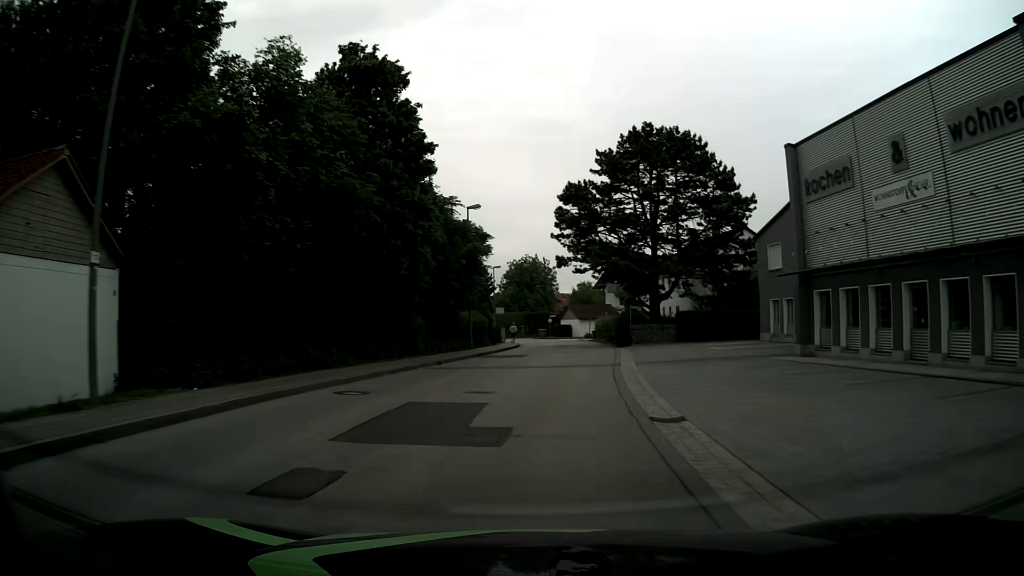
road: unclassified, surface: asphalt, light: Day
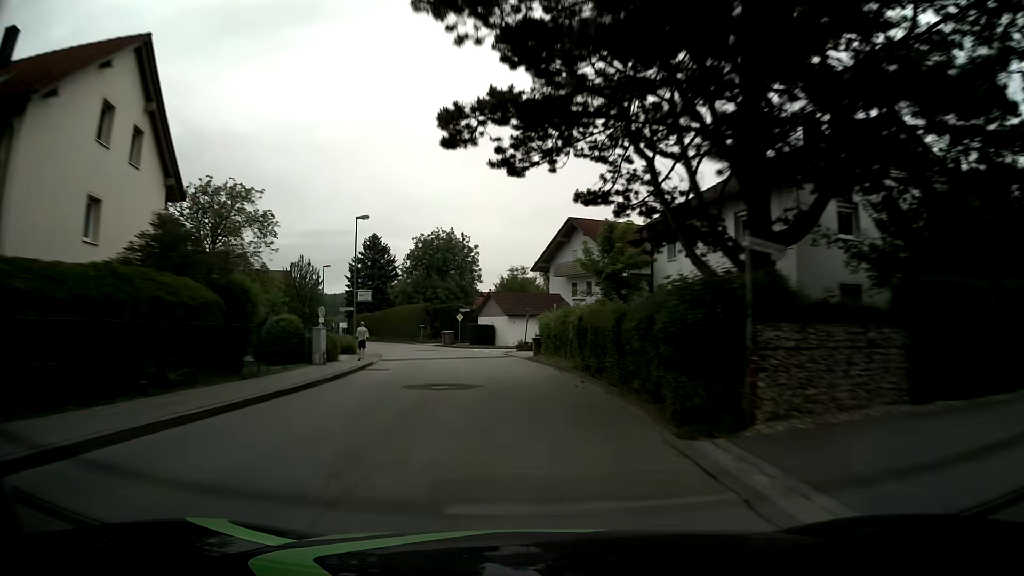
(+2.6, +33.5) m; +7°
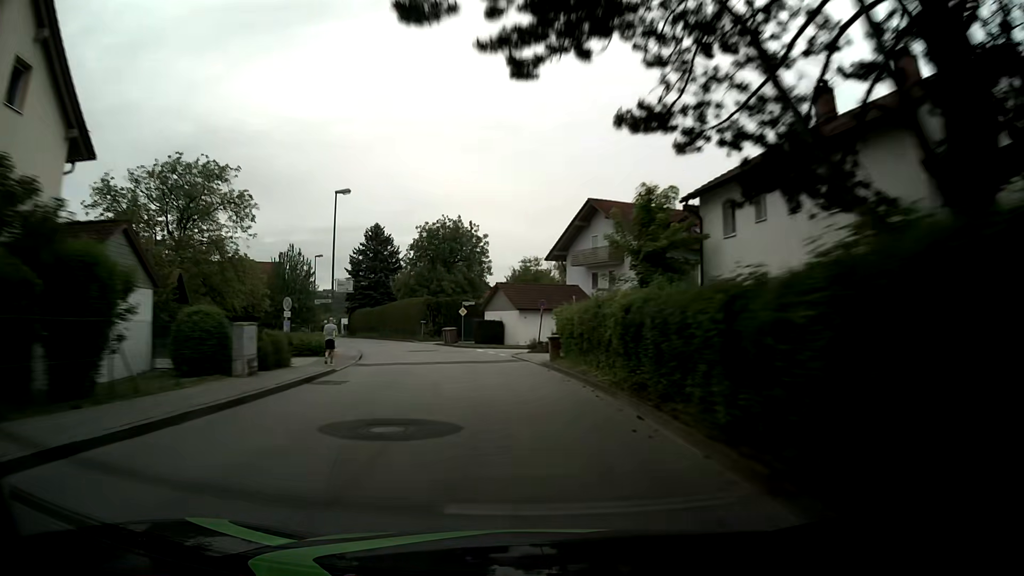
(-0.1, +7.2) m; -1°
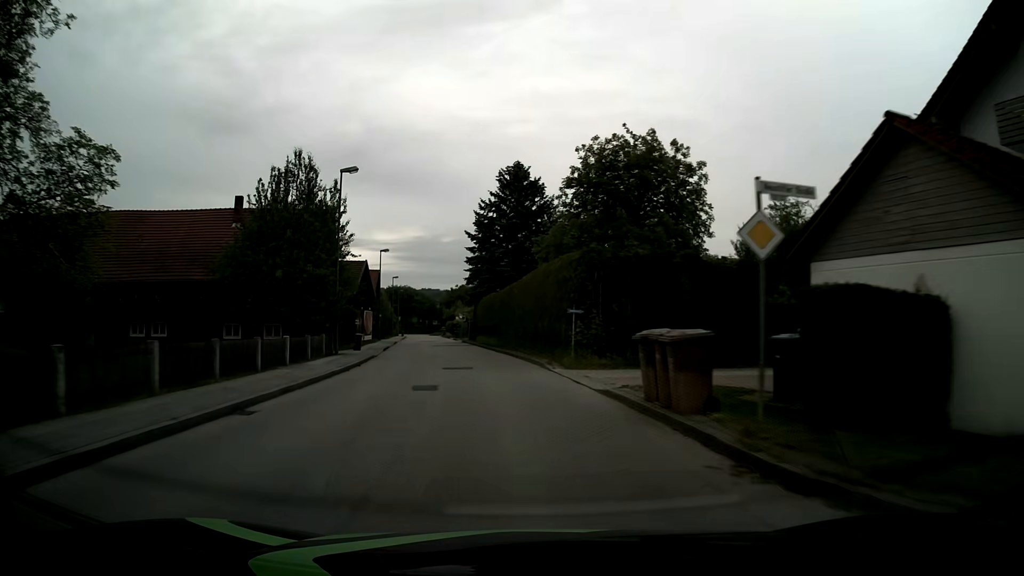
(-4.5, +36.5) m; -15°
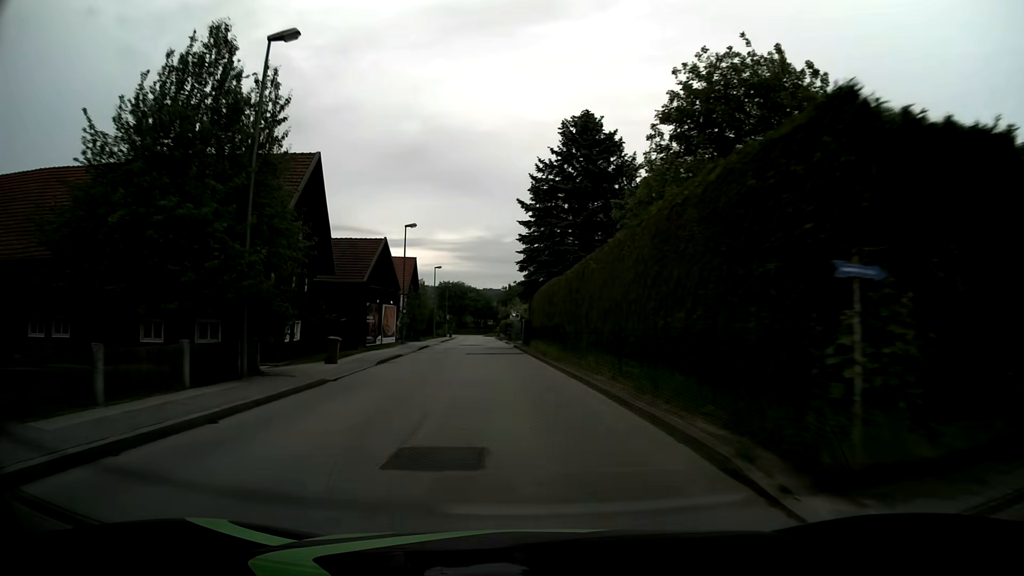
(-0.8, +15.0) m; -5°
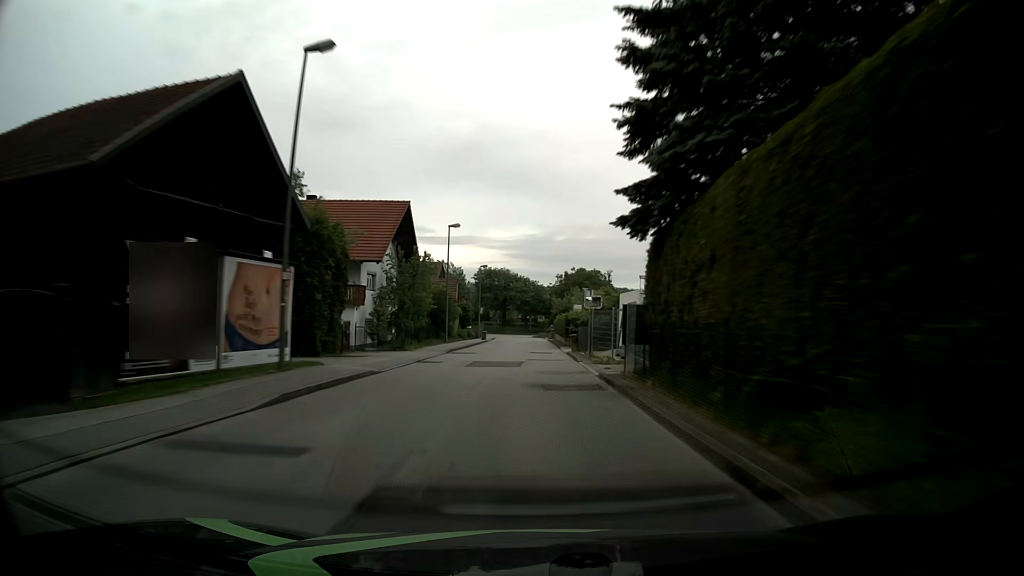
(-1.7, +30.3) m; -5°
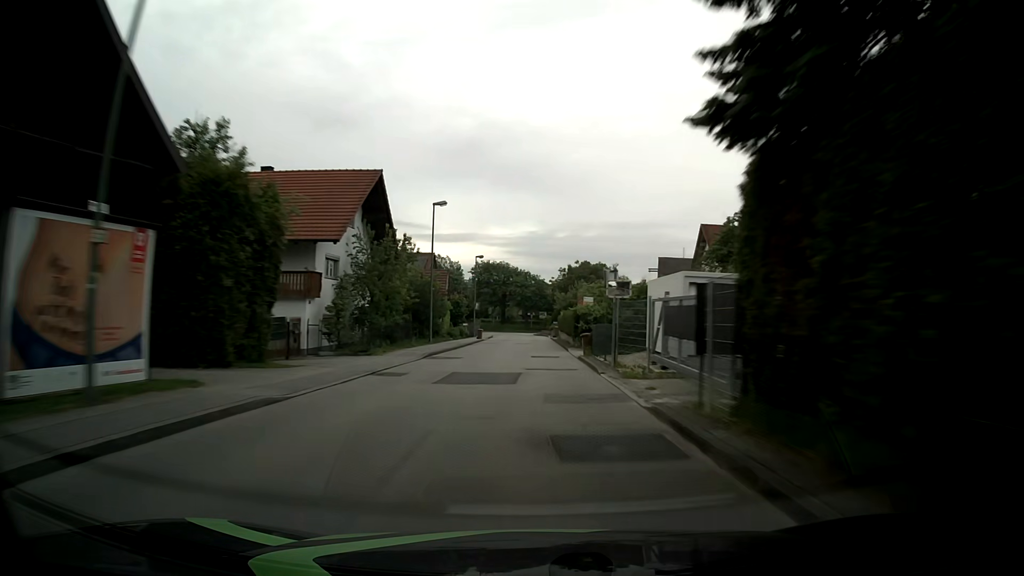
(0.0, +7.6) m; -1°
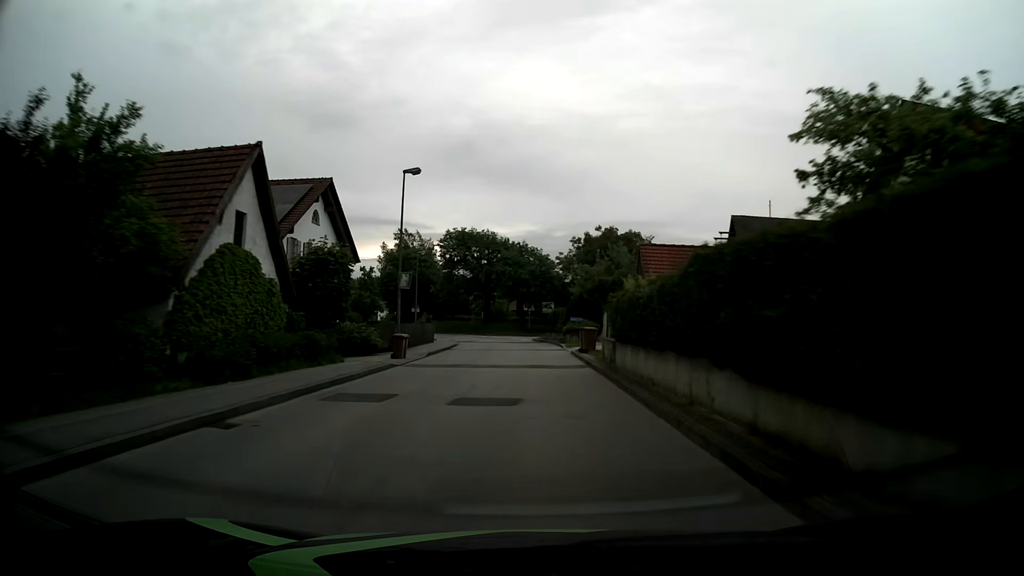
(+0.3, +38.3) m; +1°
(0, +10) (0, +20) (0, +30) (0, +40) (-1, +50) (-3, +60) (-6, +69) (-12, +77) (-19, +85) (-27, +90) m
